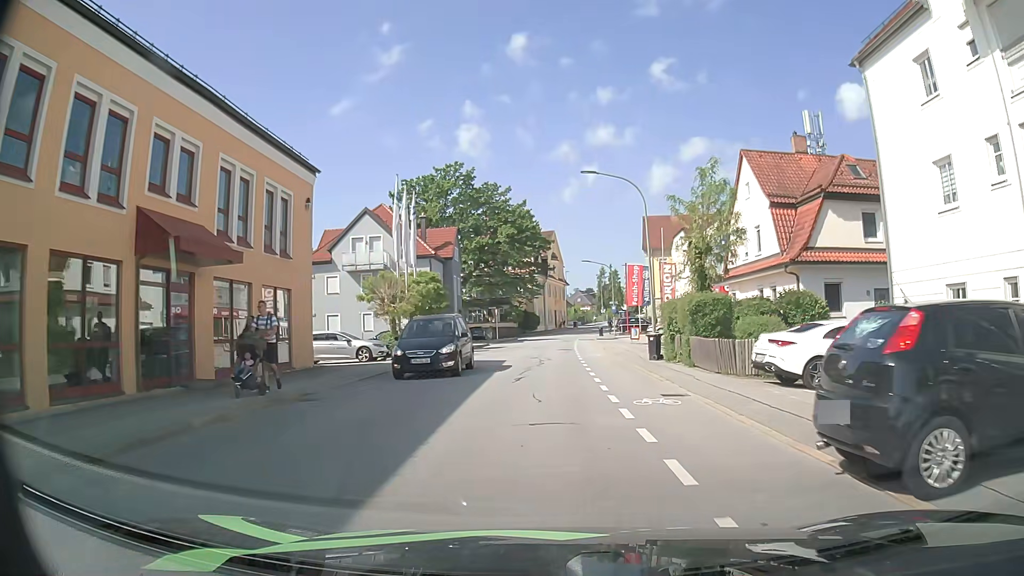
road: tertiary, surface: asphalt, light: Day
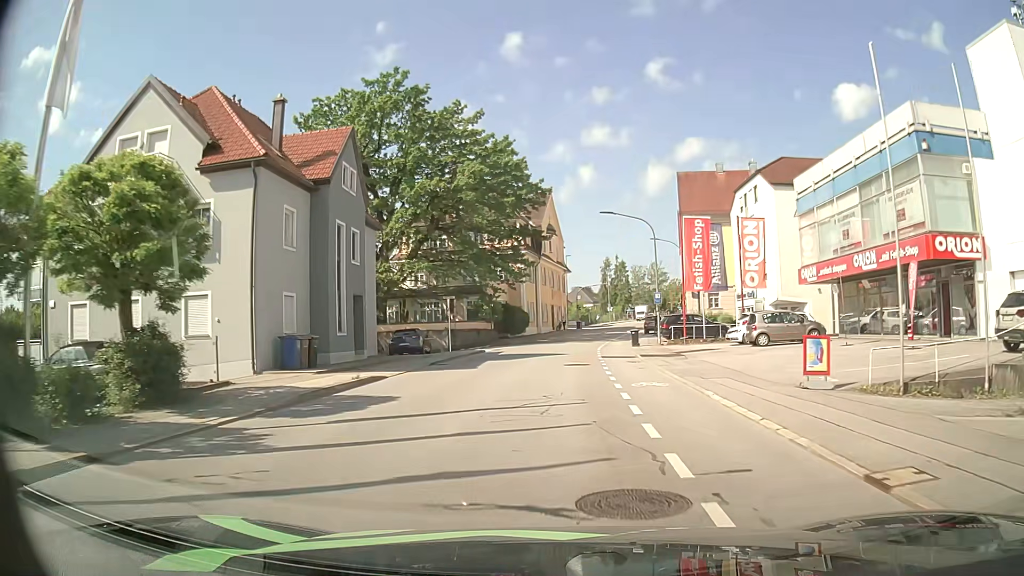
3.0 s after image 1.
(+0.2, +30.1) m; +1°
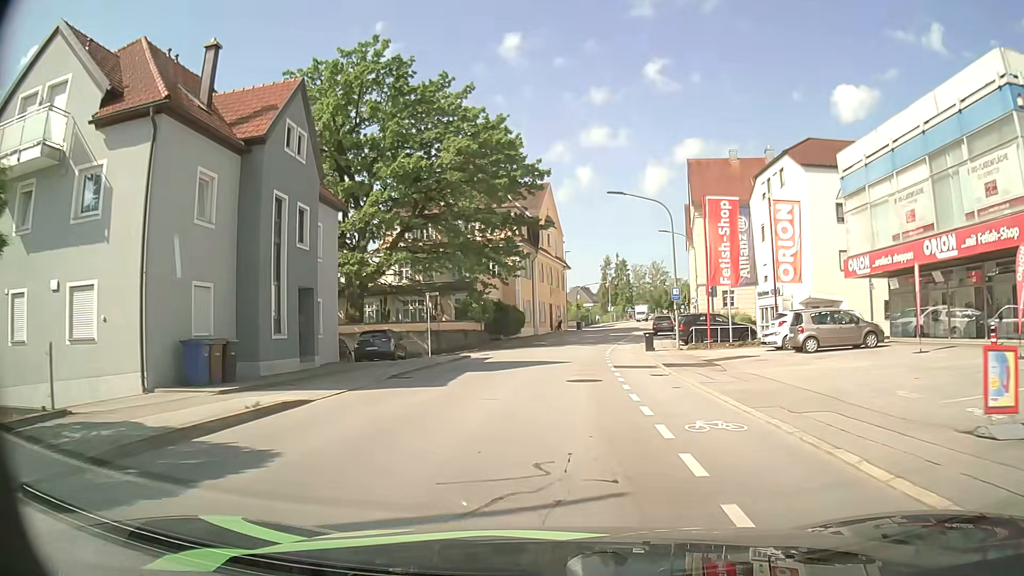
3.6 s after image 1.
(0.0, +6.1) m; 0°
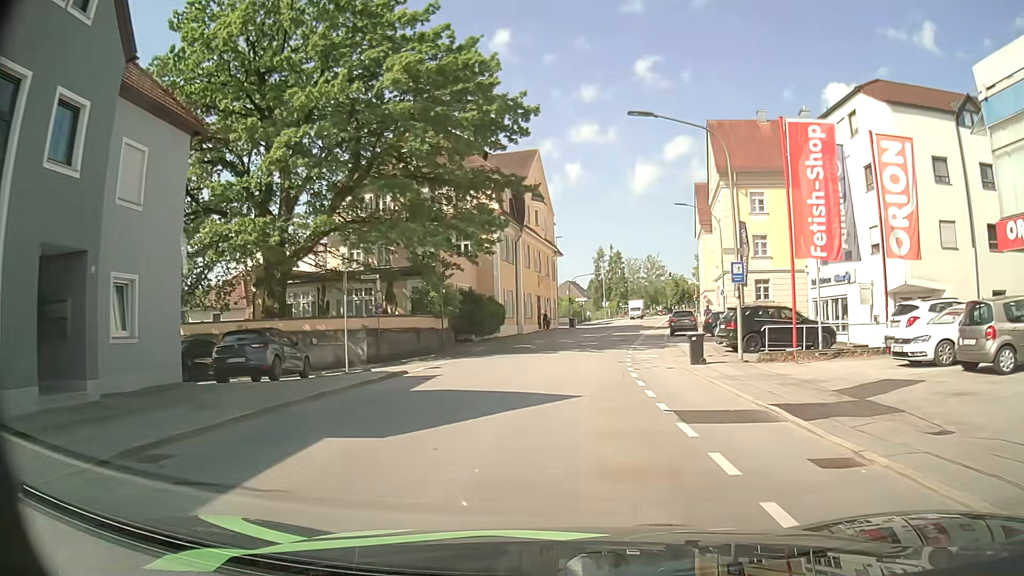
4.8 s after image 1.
(+0.1, +12.2) m; +1°
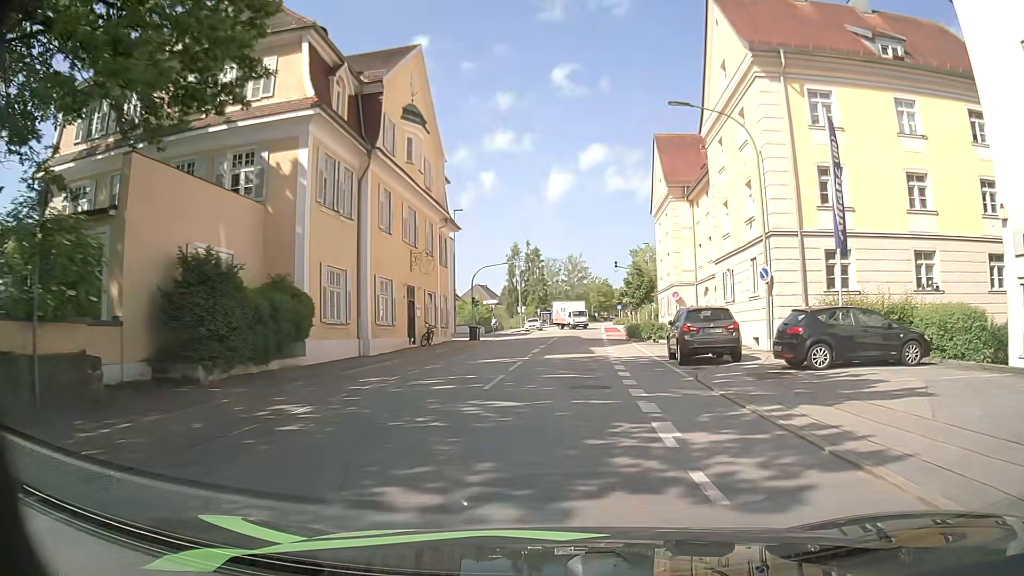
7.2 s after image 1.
(+1.5, +23.4) m; +8°
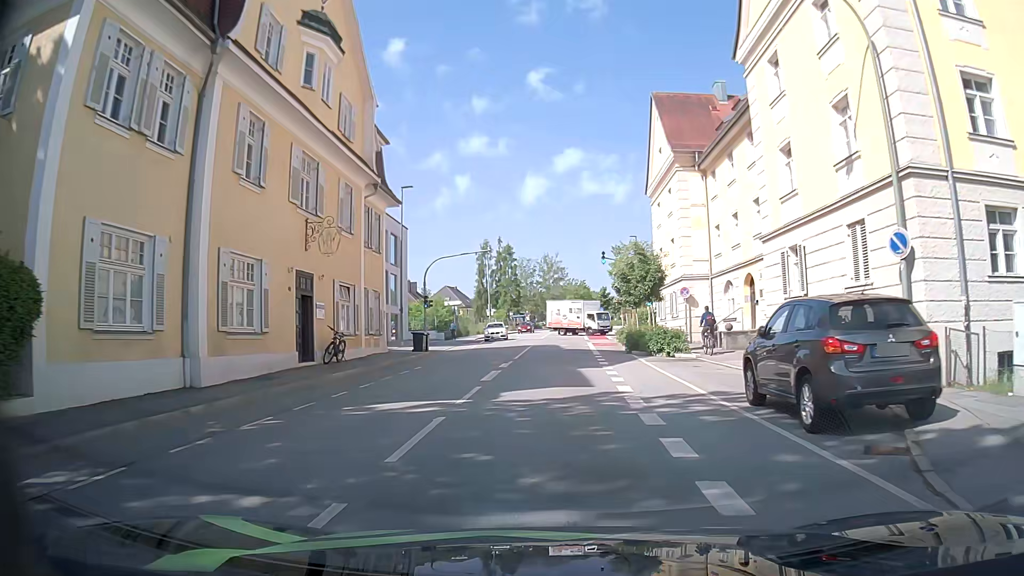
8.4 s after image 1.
(+0.1, +11.0) m; +2°
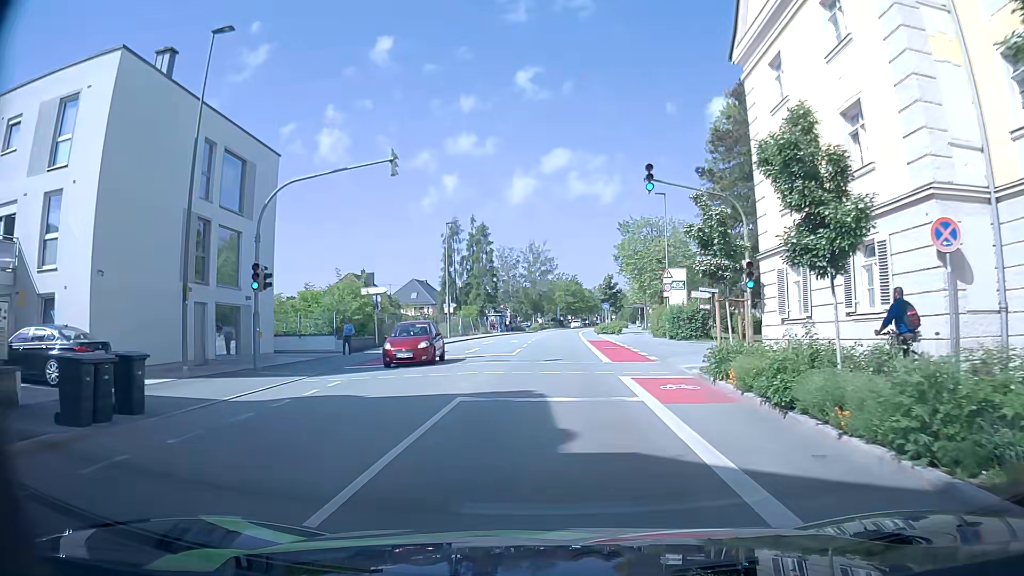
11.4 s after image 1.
(+0.3, +25.3) m; +1°
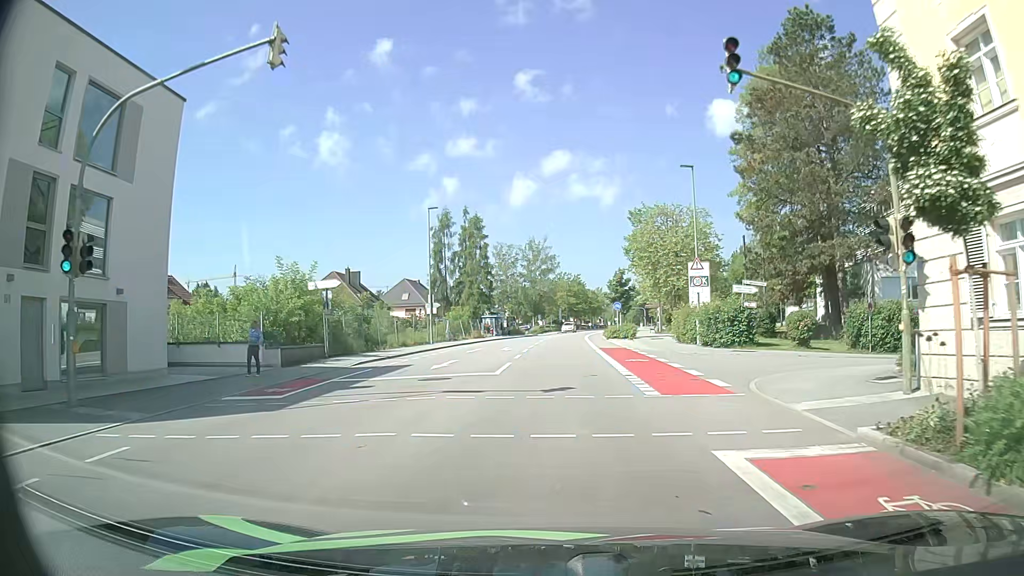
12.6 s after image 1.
(0.0, +9.4) m; 0°
(0, +10) (0, +20) (0, +30) (+1, +40) (+1, +50) (+1, +60) (+2, +70) (+3, +80) (+5, +90) (+6, +100) m
